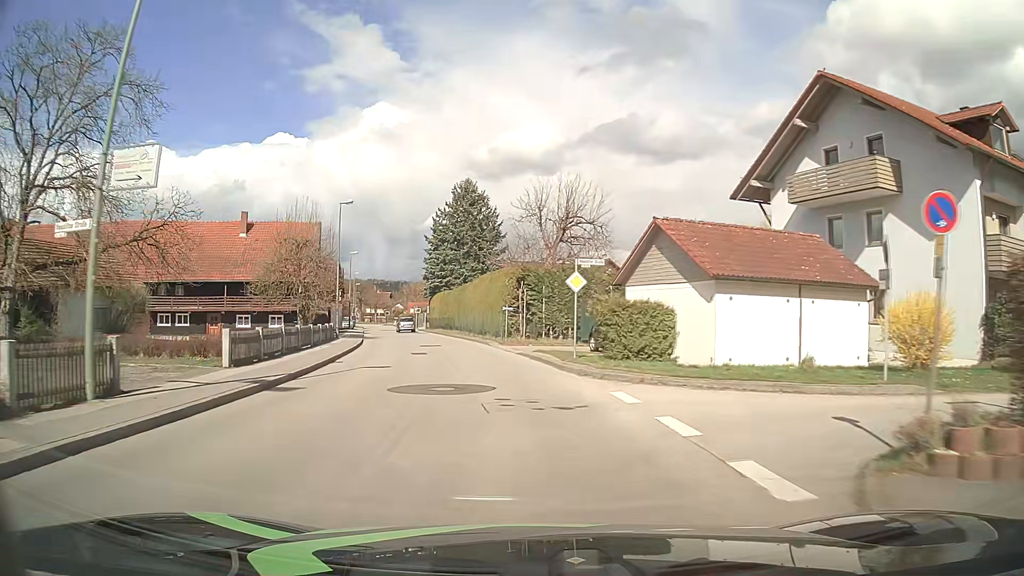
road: unclassified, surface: asphalt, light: Day
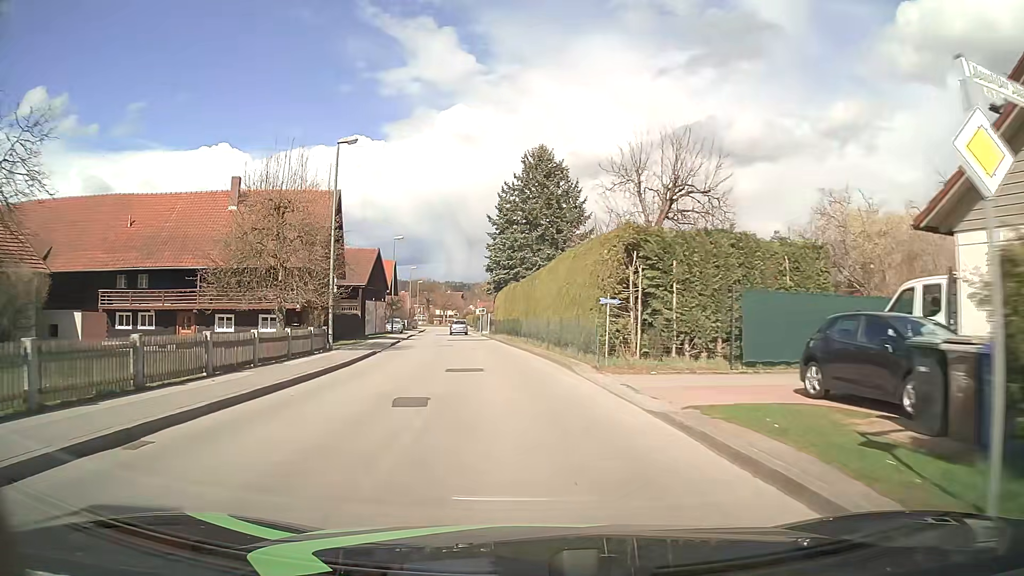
(-0.9, +14.9) m; -6°
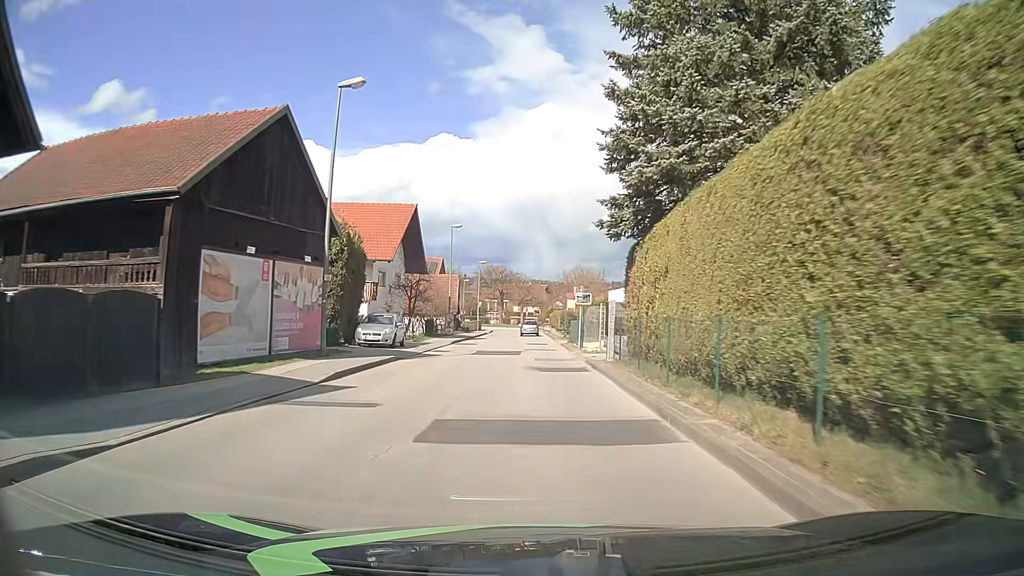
(-3.7, +37.7) m; -8°
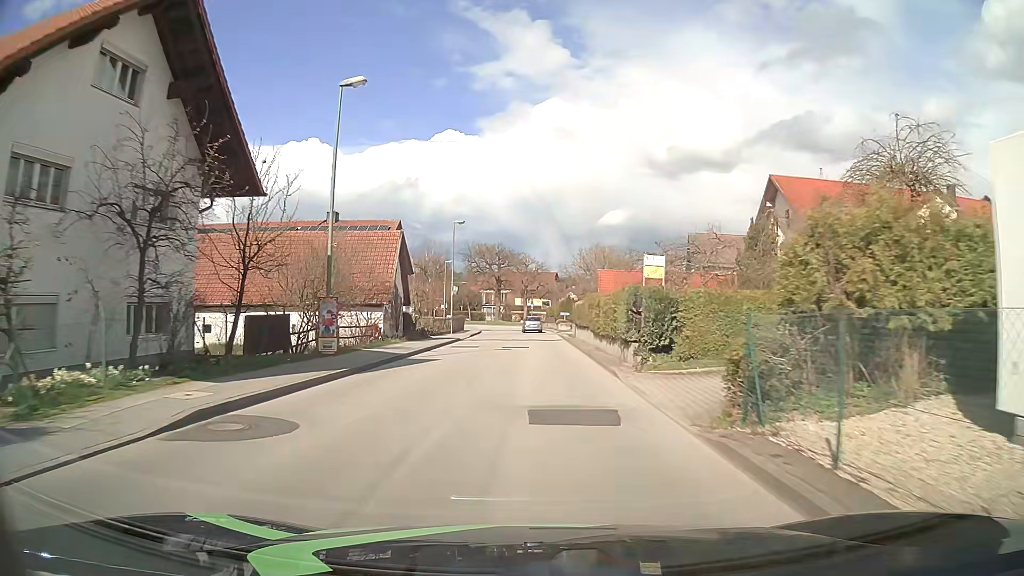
(-0.3, +30.6) m; 0°
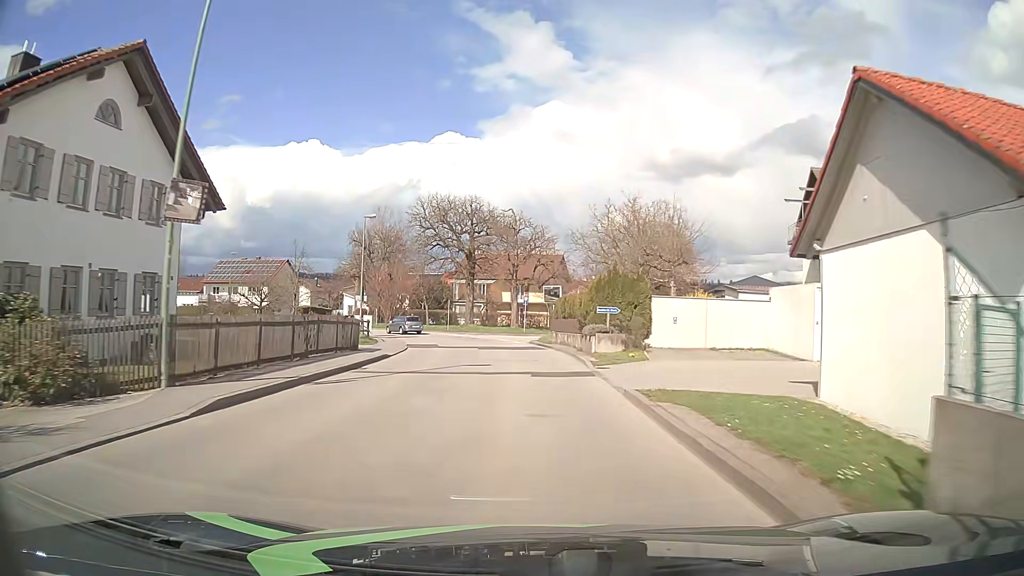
(-0.1, +38.3) m; 0°
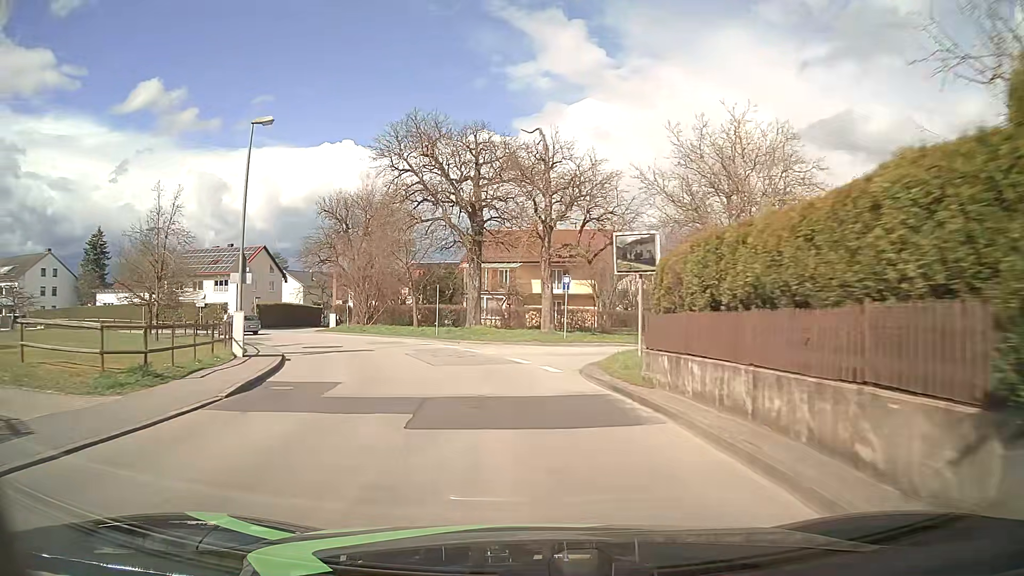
(-0.4, +22.6) m; -3°
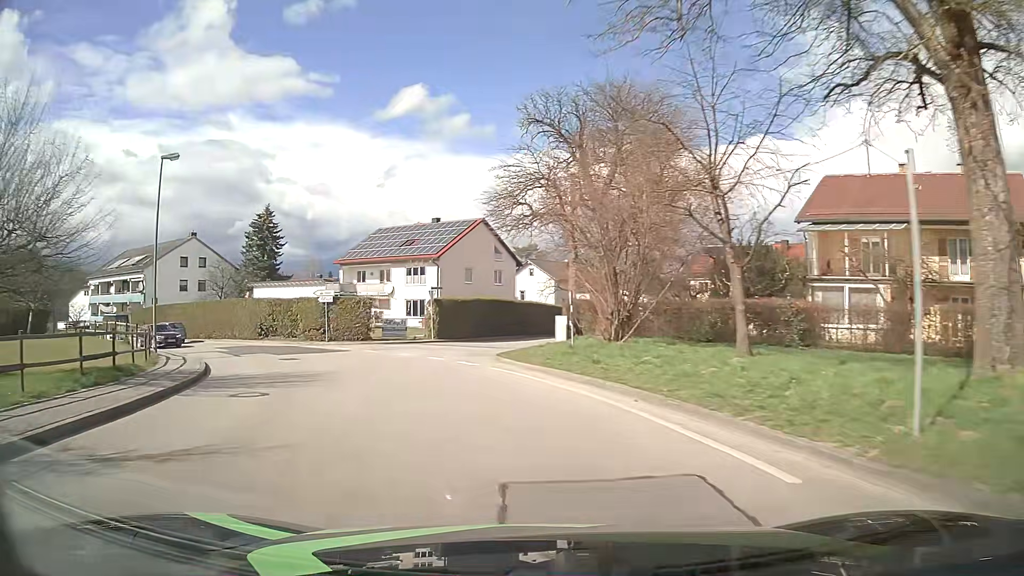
(-4.8, +27.6) m; -23°
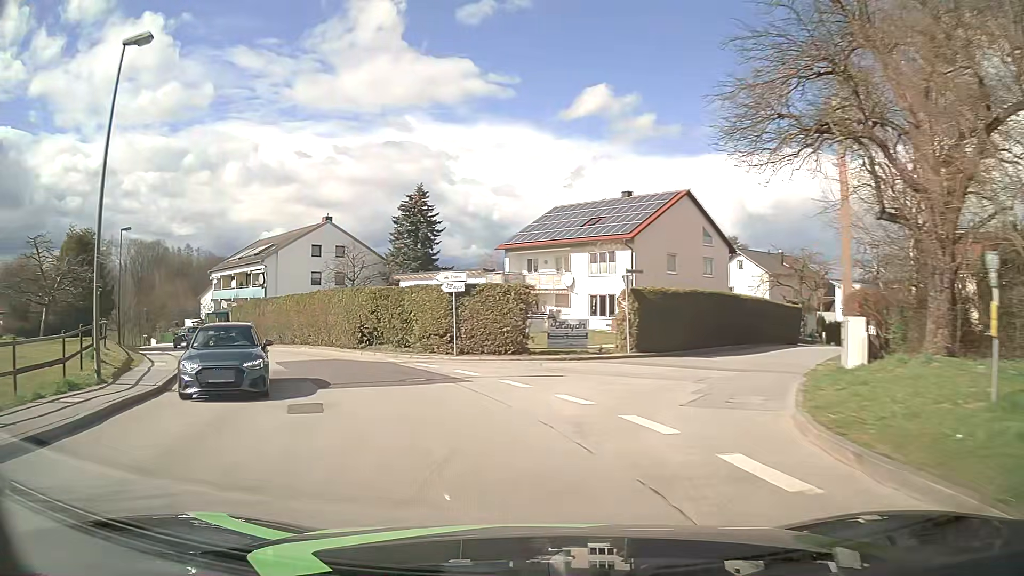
(-1.9, +13.8) m; -16°
(-1, +10) (-5, +19) (-10, +28) (-17, +35) (-24, +42) (-31, +49) (-38, +56) (-45, +63) (-52, +71) (-57, +79) m
